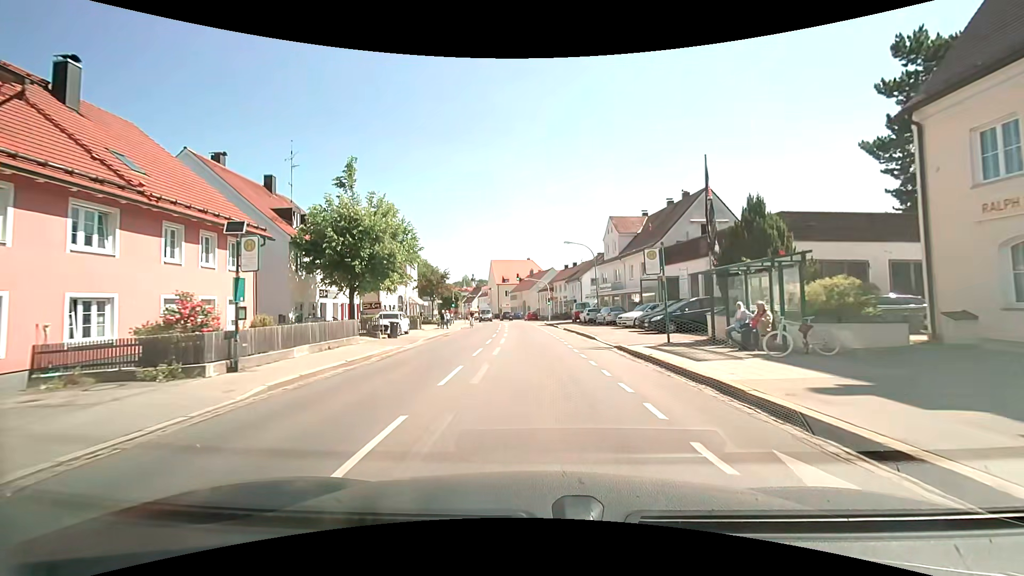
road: secondary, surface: asphalt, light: Day
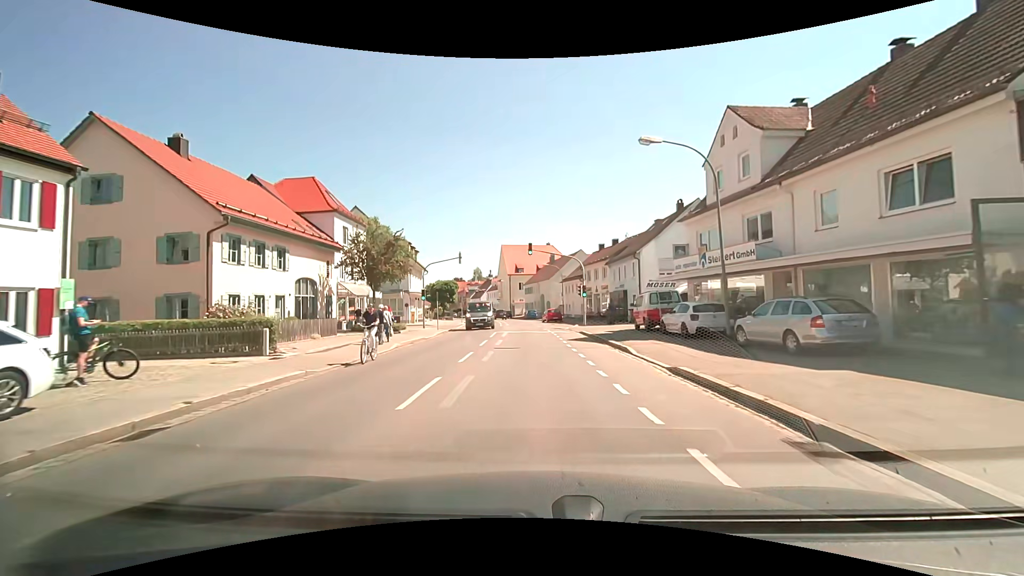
(-0.3, +26.4) m; -2°
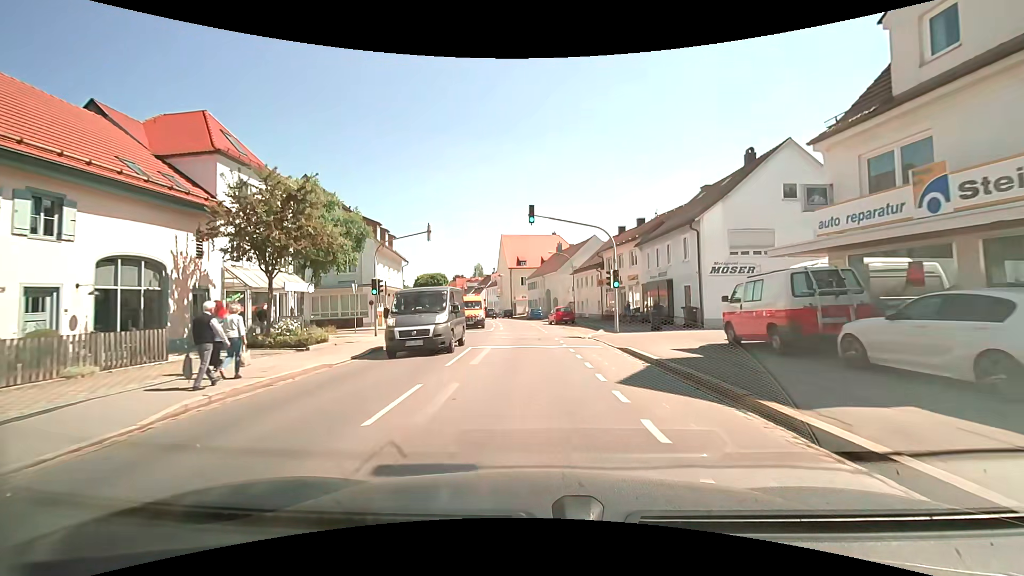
(0.0, +12.8) m; 0°
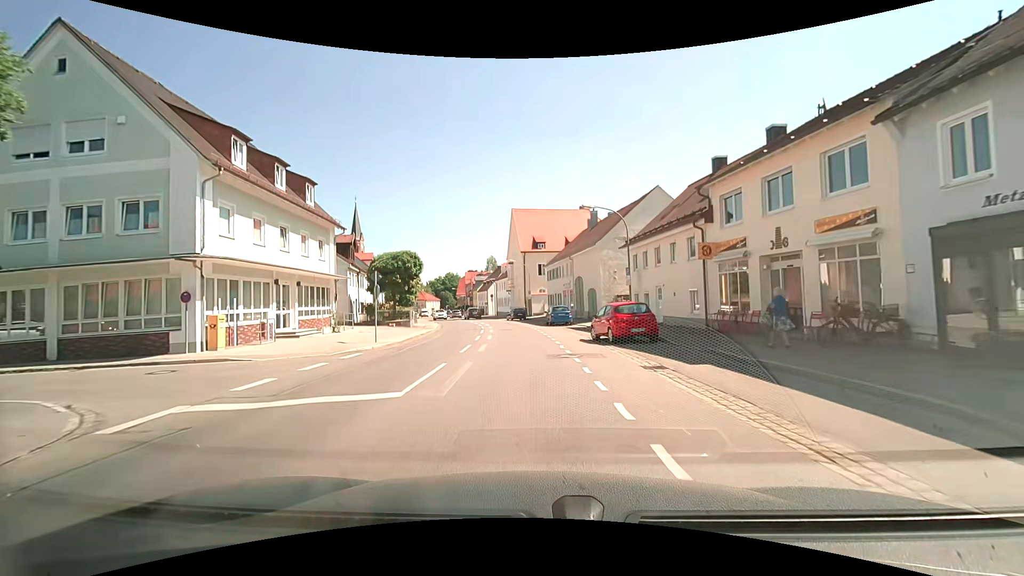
(-0.5, +23.9) m; -2°
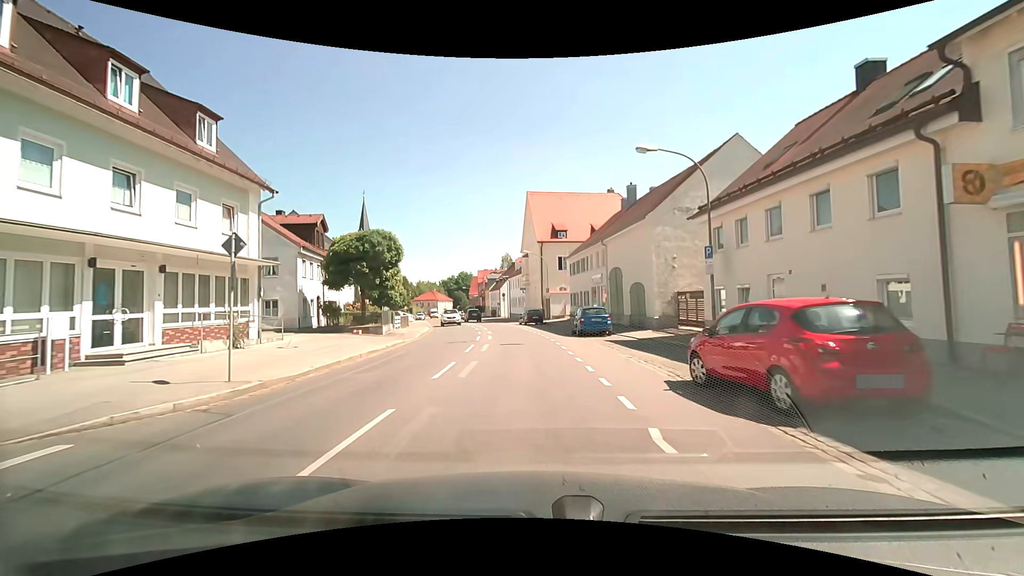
(-0.3, +11.6) m; -2°
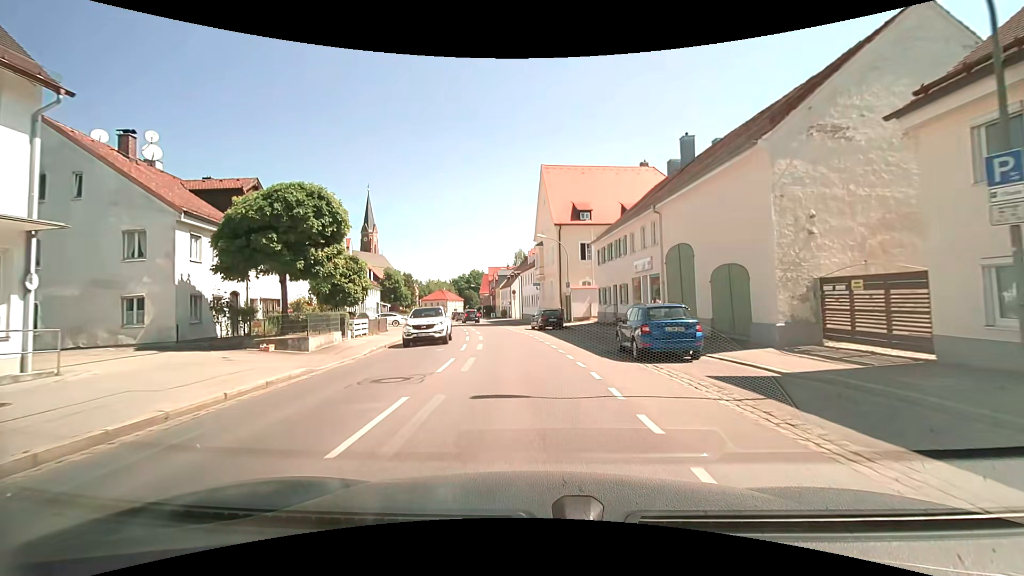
(-0.2, +11.4) m; -2°
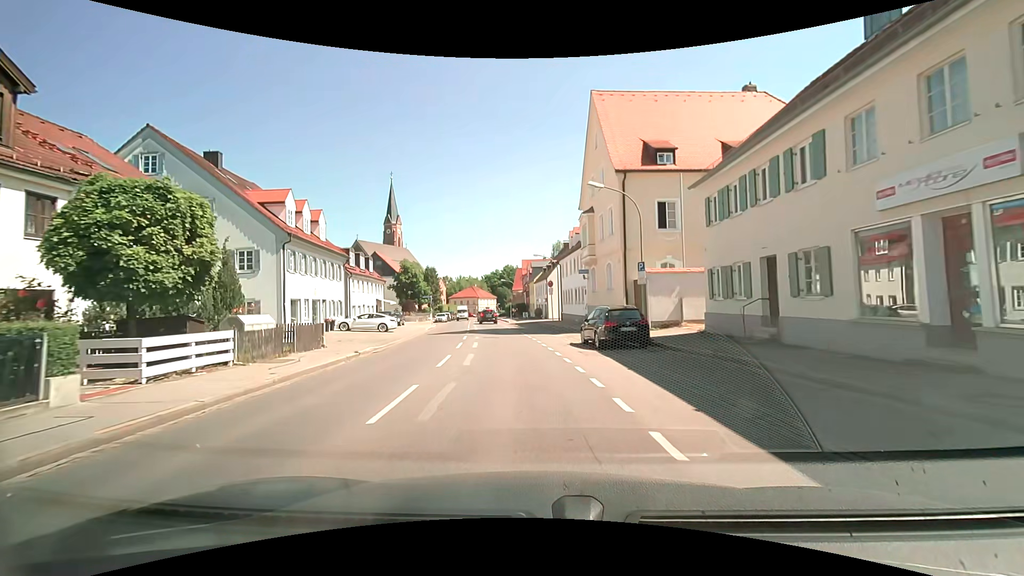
(-0.6, +16.8) m; -5°
